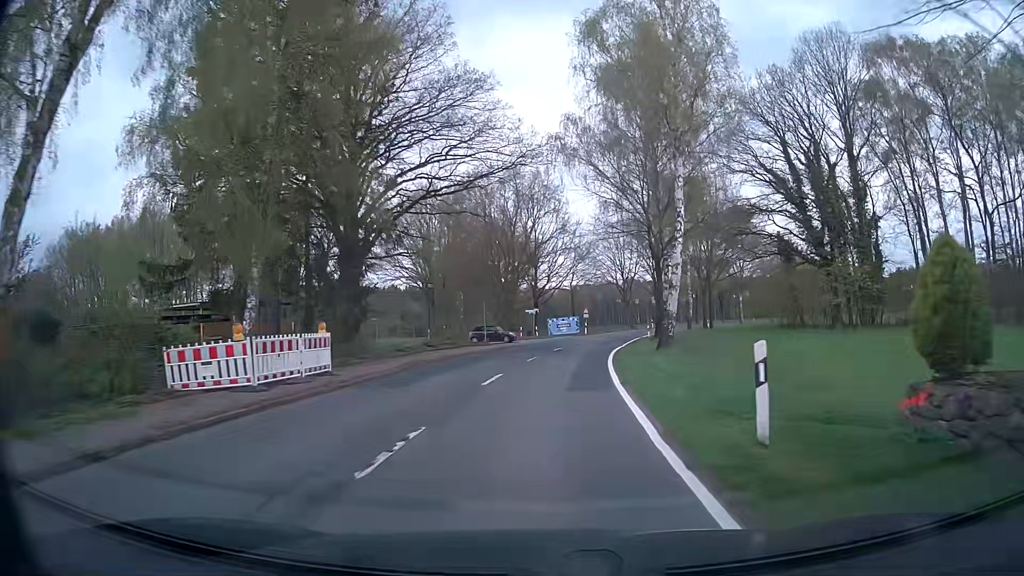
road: secondary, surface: asphalt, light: Day
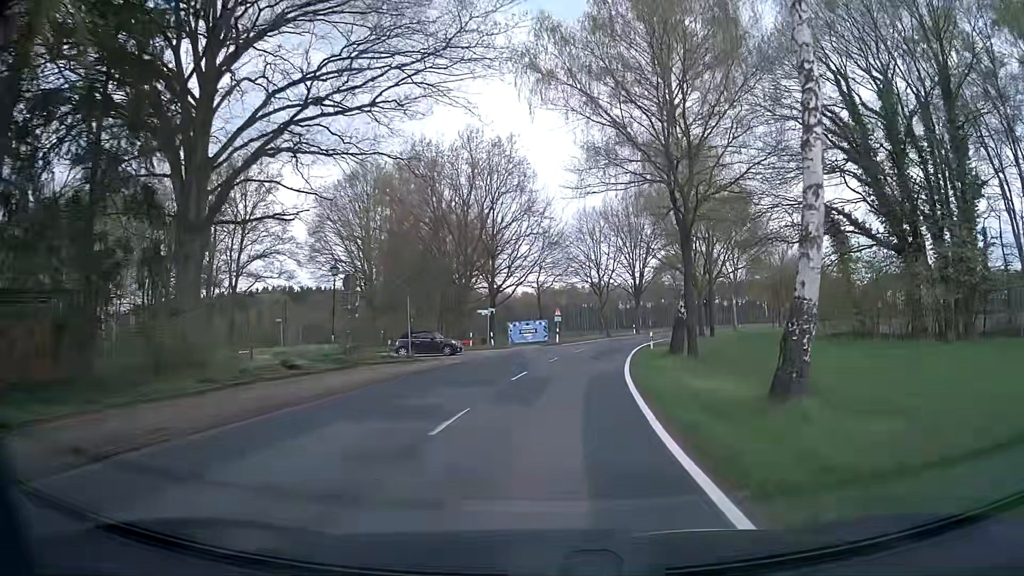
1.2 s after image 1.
(+0.2, +15.6) m; +3°
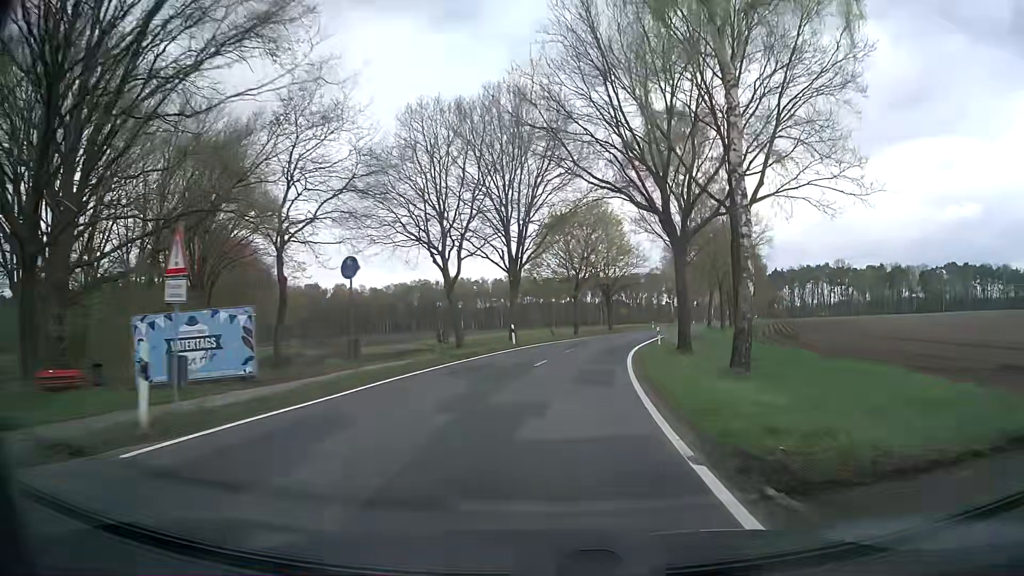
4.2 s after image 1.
(+4.0, +41.0) m; +12°
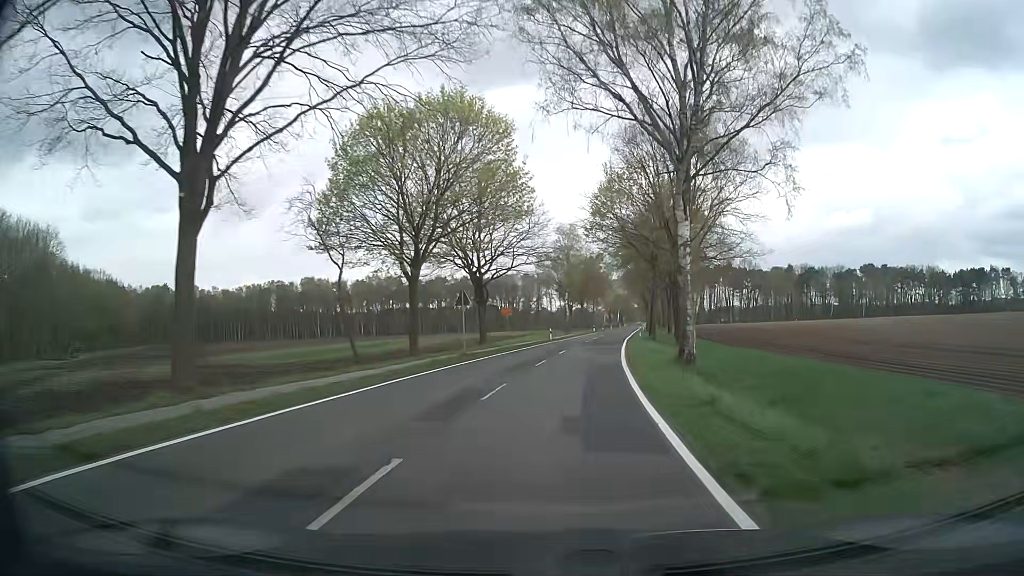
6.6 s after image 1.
(+3.3, +34.9) m; +11°
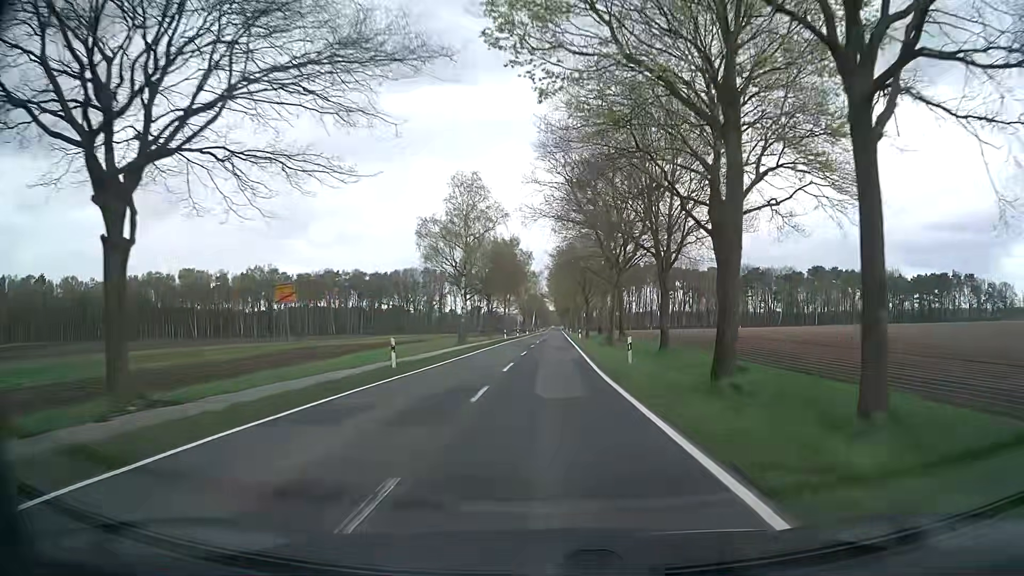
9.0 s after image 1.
(+2.5, +36.9) m; +8°
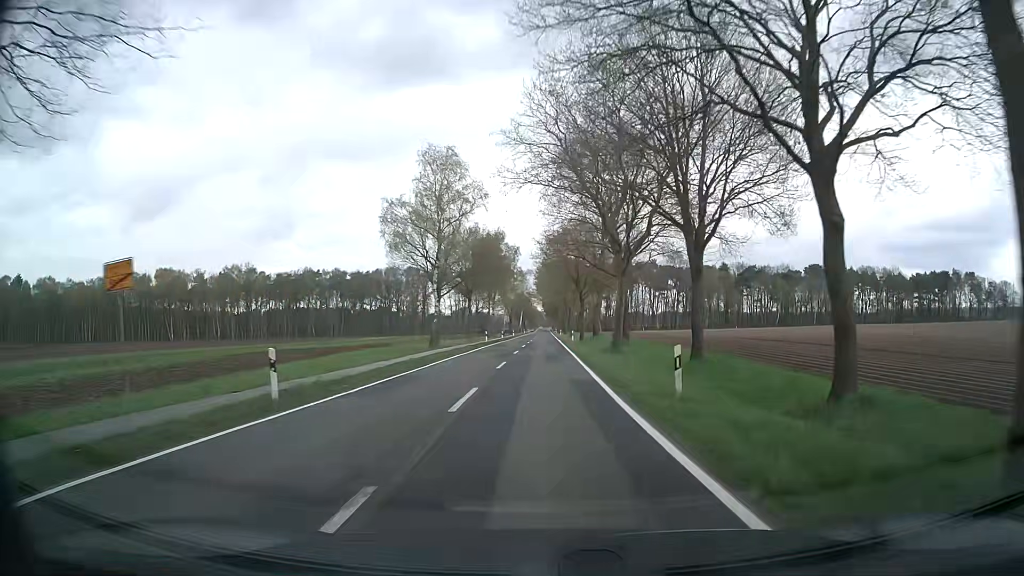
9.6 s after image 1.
(+0.1, +9.7) m; +1°
(0, +10) (0, +20) (0, +30) (0, +40) (0, +50) (0, +60) (0, +70) (0, +80) (+1, +90) (+1, +100) m
